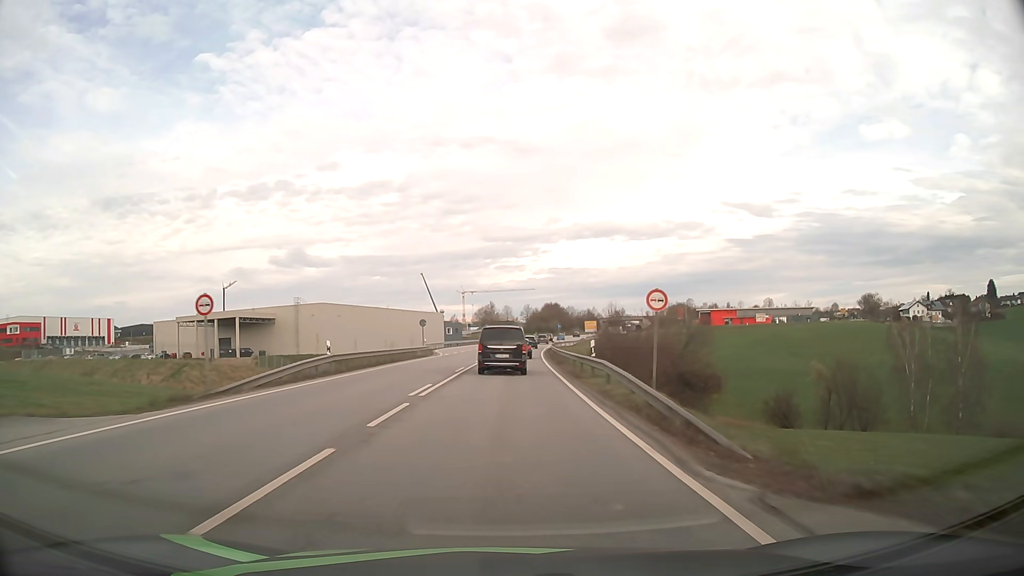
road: primary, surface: asphalt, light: Day
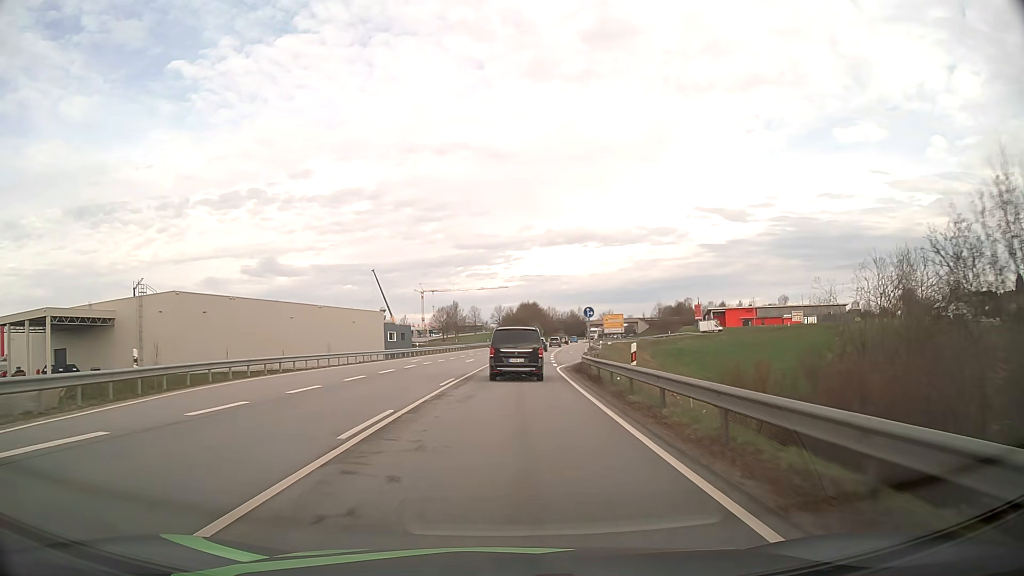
(+1.0, +55.2) m; +2°
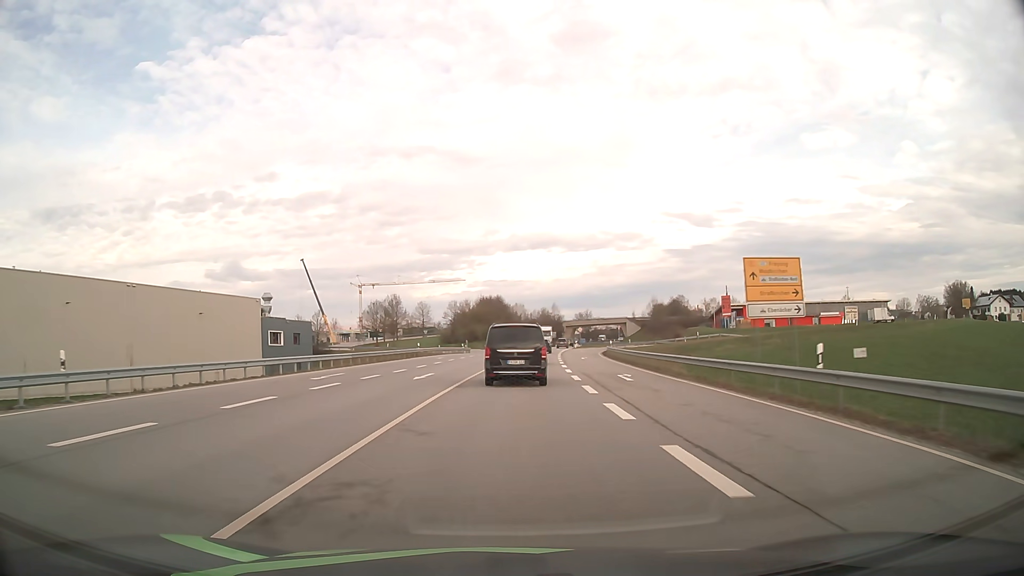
(+1.4, +52.4) m; +3°
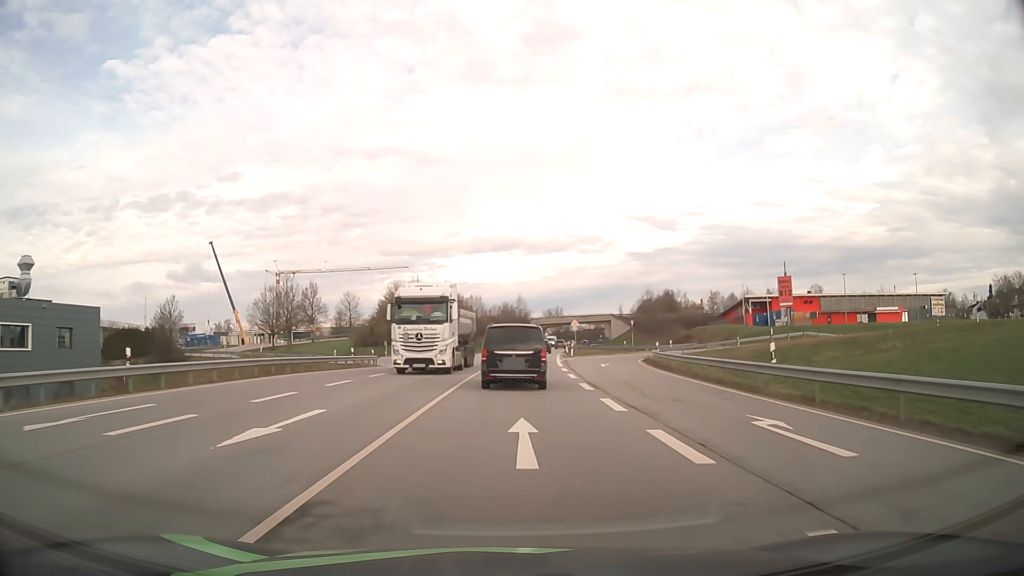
(+1.4, +46.4) m; +4°
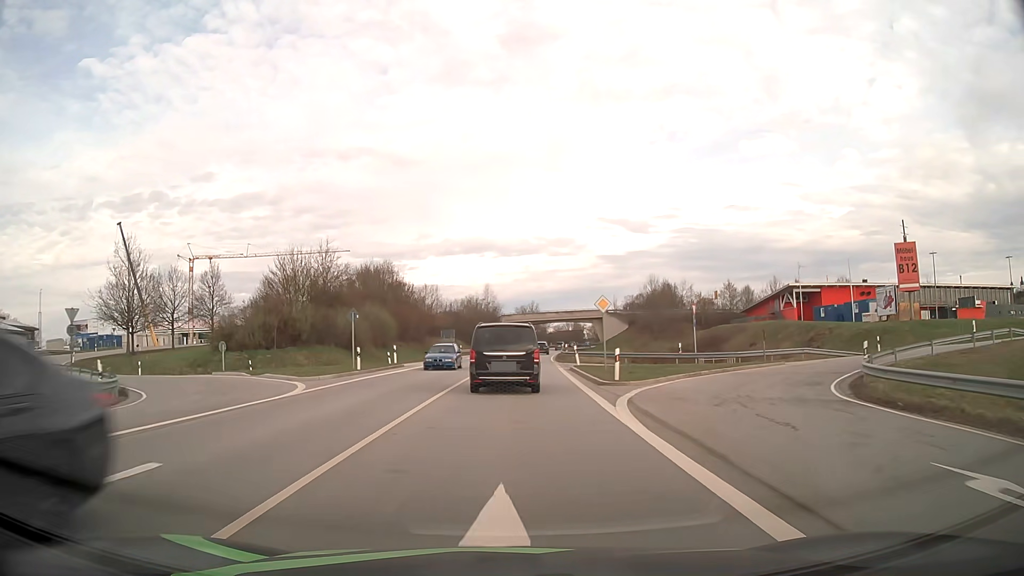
(+0.9, +36.3) m; +3°
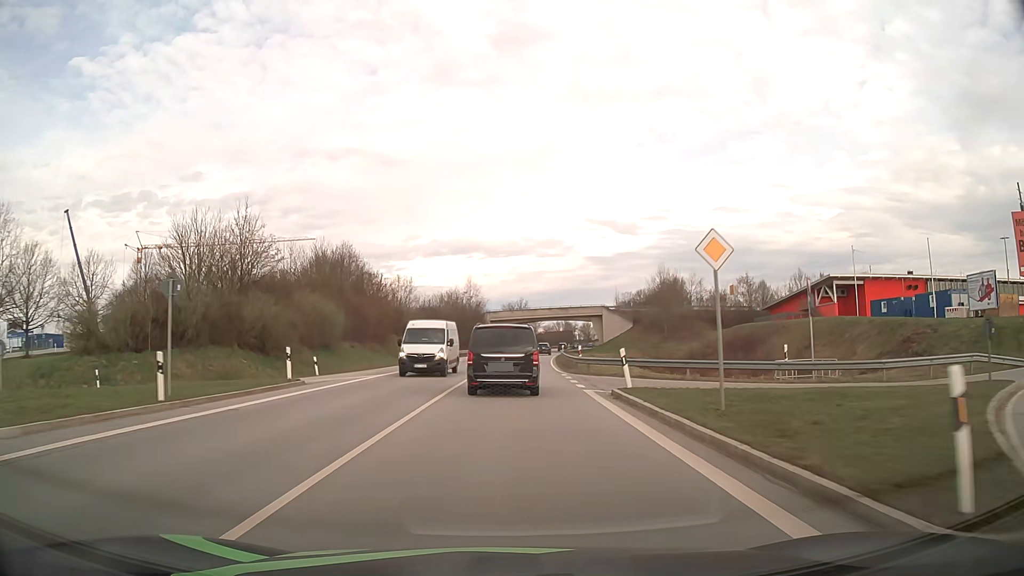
(+0.1, +18.0) m; +1°
